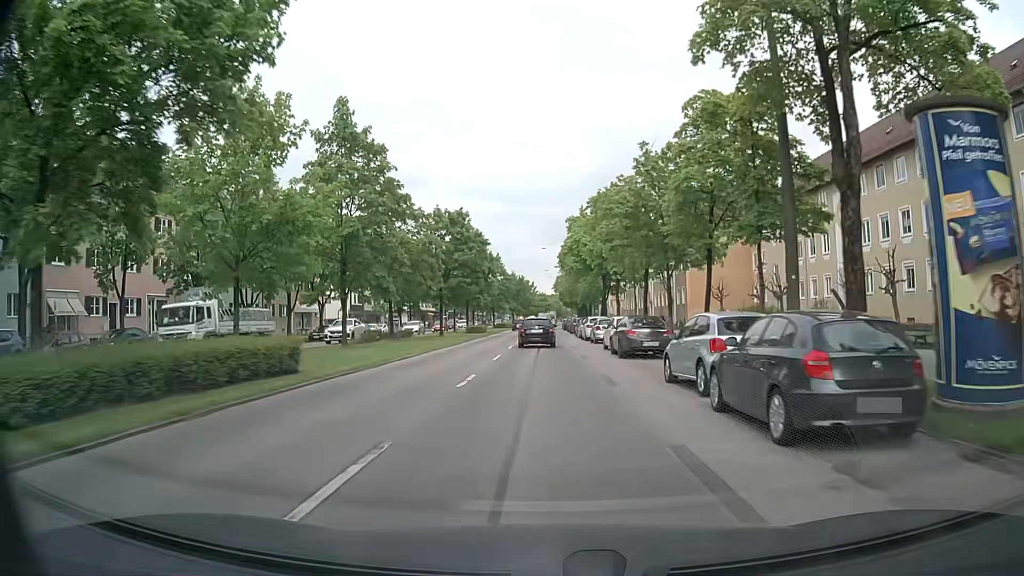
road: secondary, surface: asphalt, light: Day
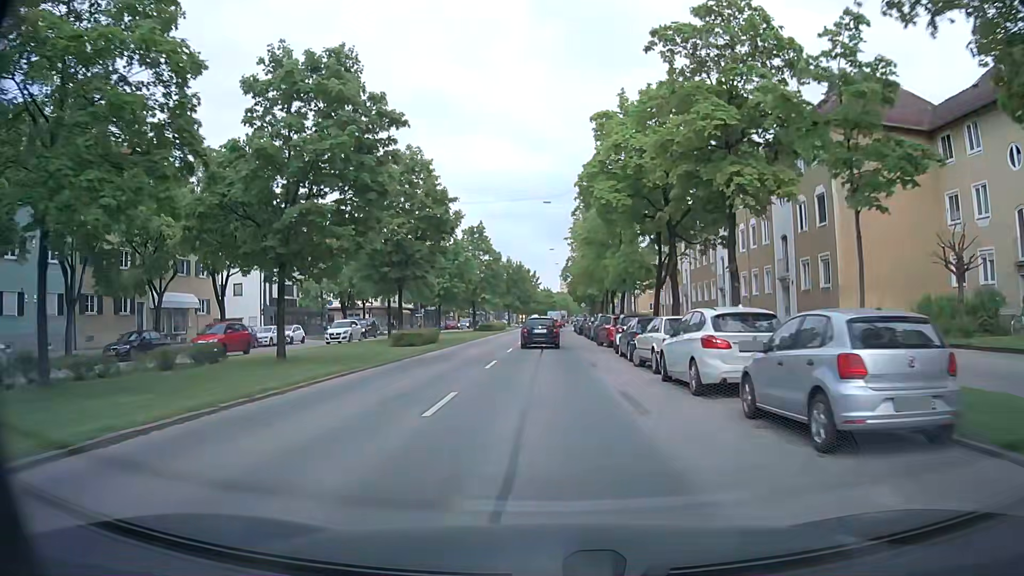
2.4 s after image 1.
(-0.3, +31.4) m; -1°
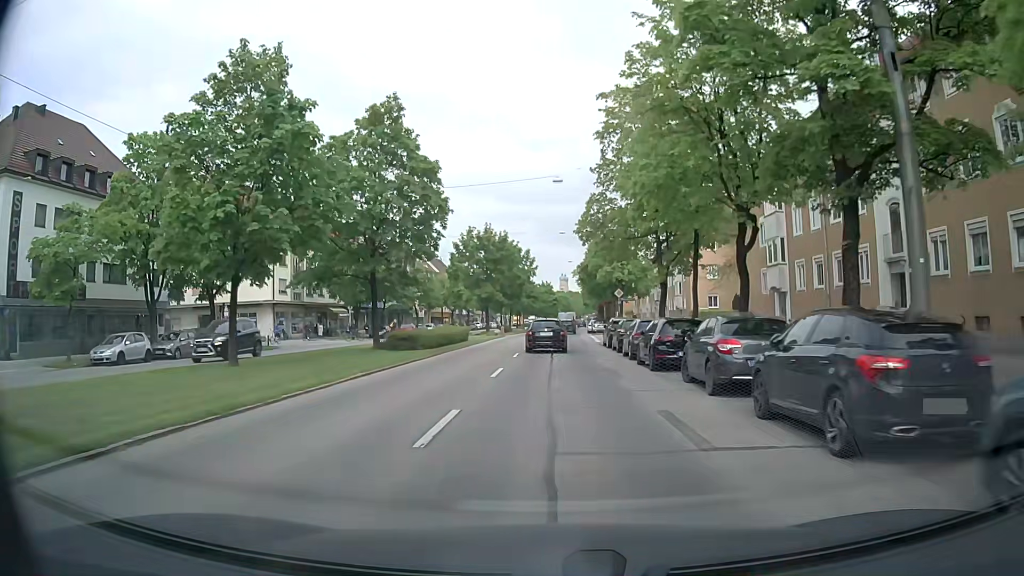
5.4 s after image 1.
(-0.1, +38.8) m; 0°
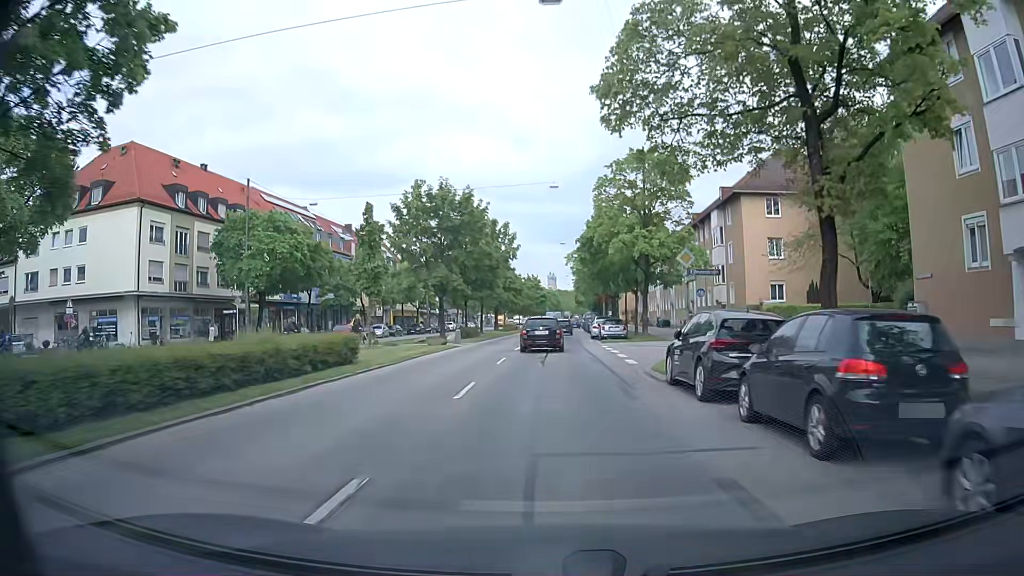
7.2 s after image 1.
(+0.3, +22.7) m; +1°
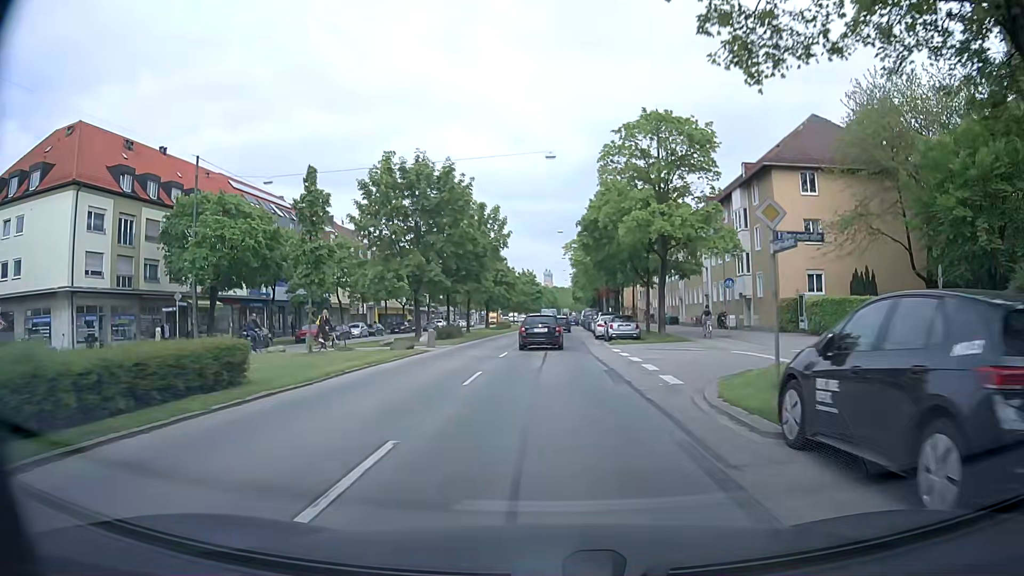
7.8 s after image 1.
(0.0, +7.5) m; 0°
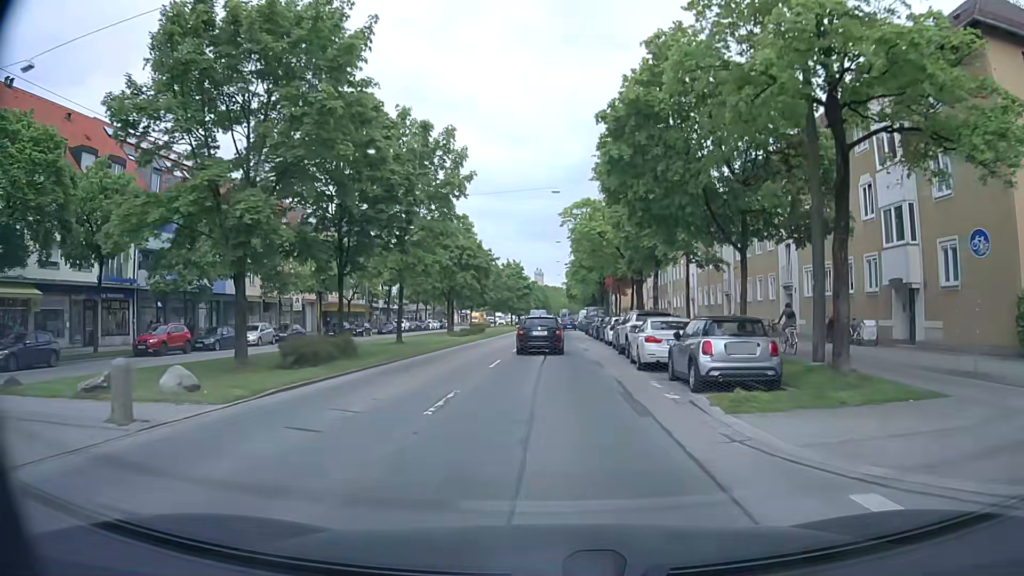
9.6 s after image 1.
(+0.1, +22.0) m; +1°
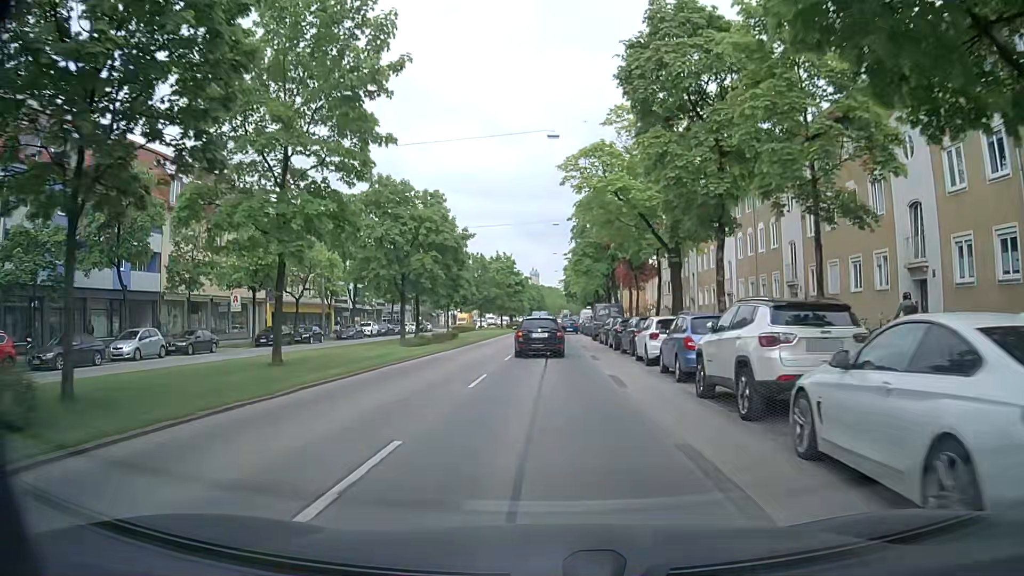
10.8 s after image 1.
(+0.1, +14.3) m; 0°
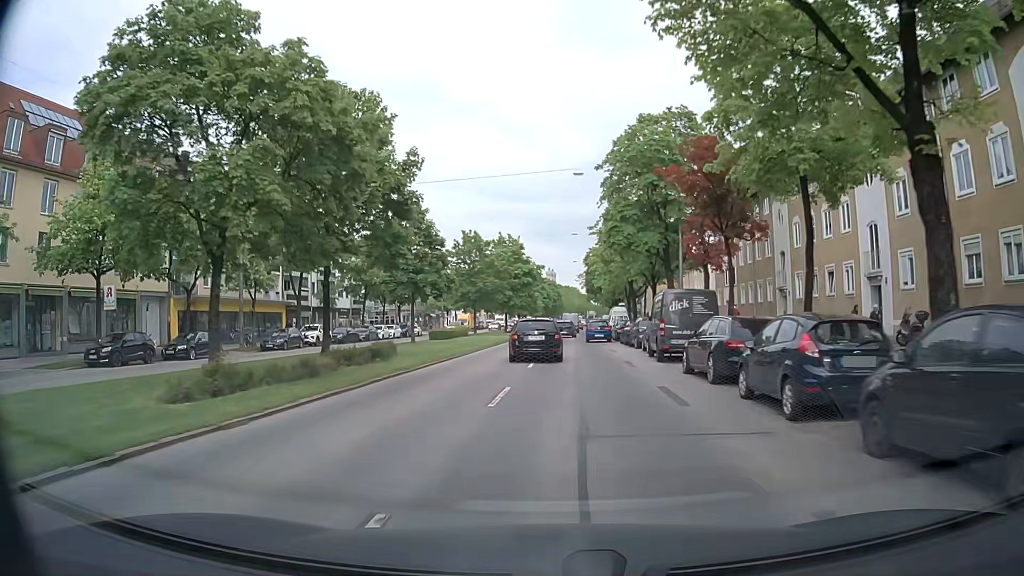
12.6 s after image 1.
(0.0, +21.1) m; -1°
(0, +10) (0, +20) (-1, +30) (-1, +40) (0, +50) (0, +60) (+2, +70) (+3, +80) (+4, +90) (+4, +100) m
